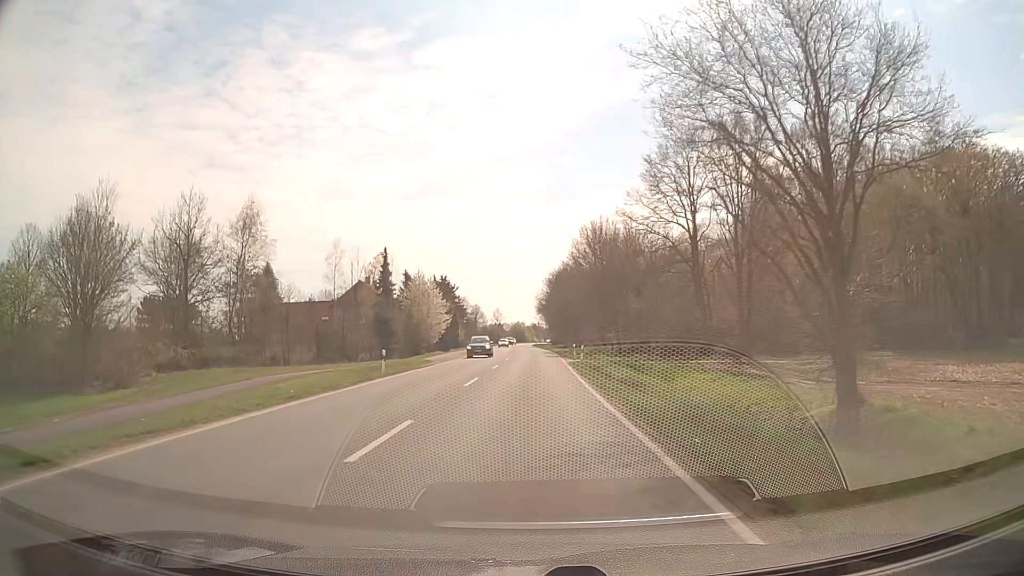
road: secondary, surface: asphalt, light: Day
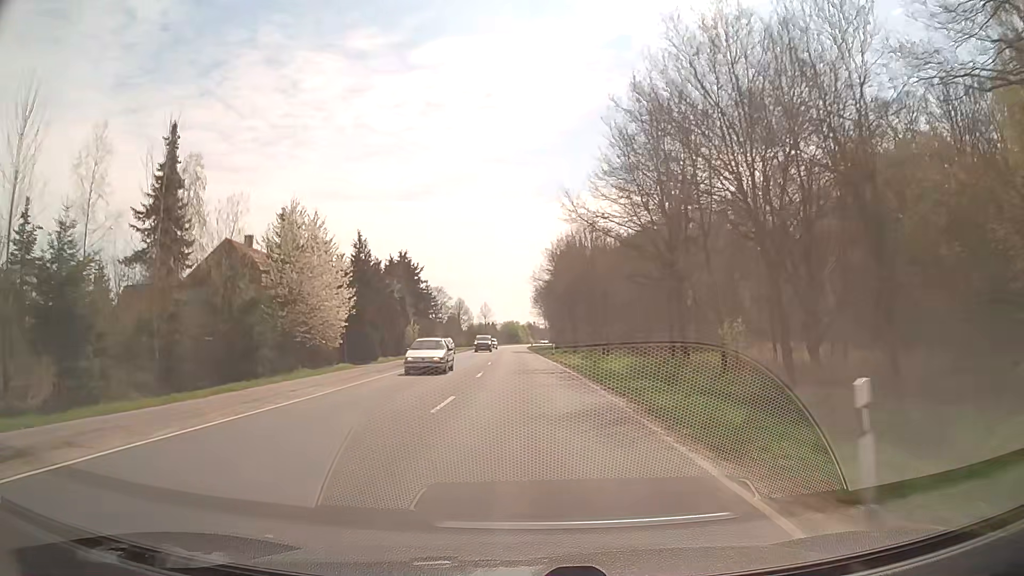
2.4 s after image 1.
(+0.4, +42.4) m; 0°
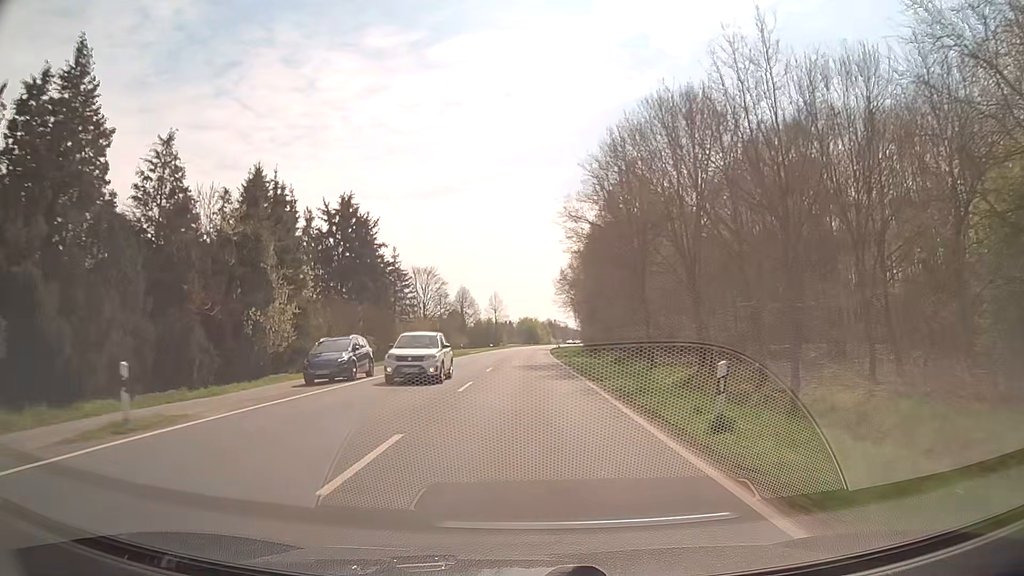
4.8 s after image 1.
(-0.5, +42.8) m; -1°
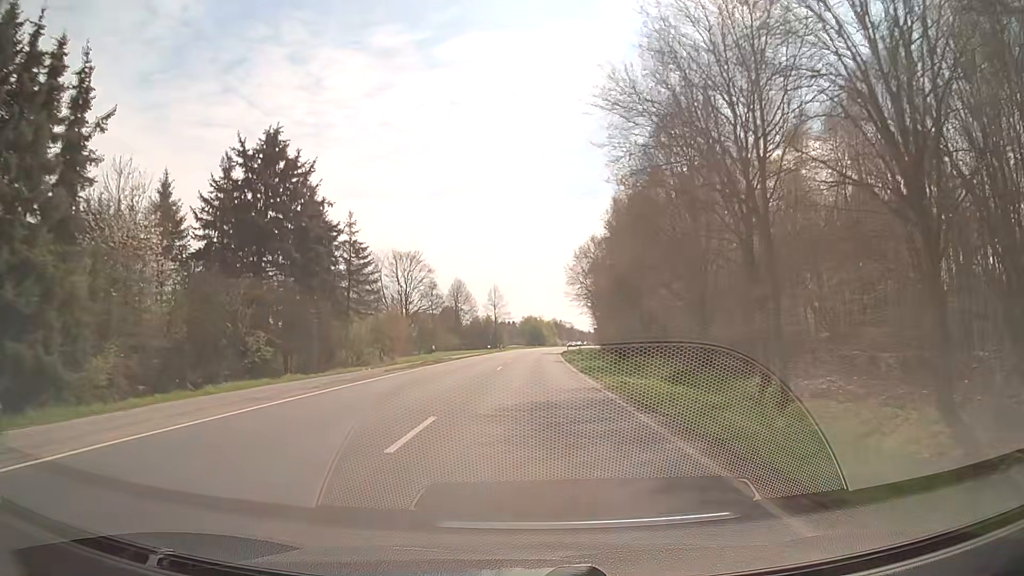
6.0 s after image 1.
(-0.2, +21.5) m; -1°
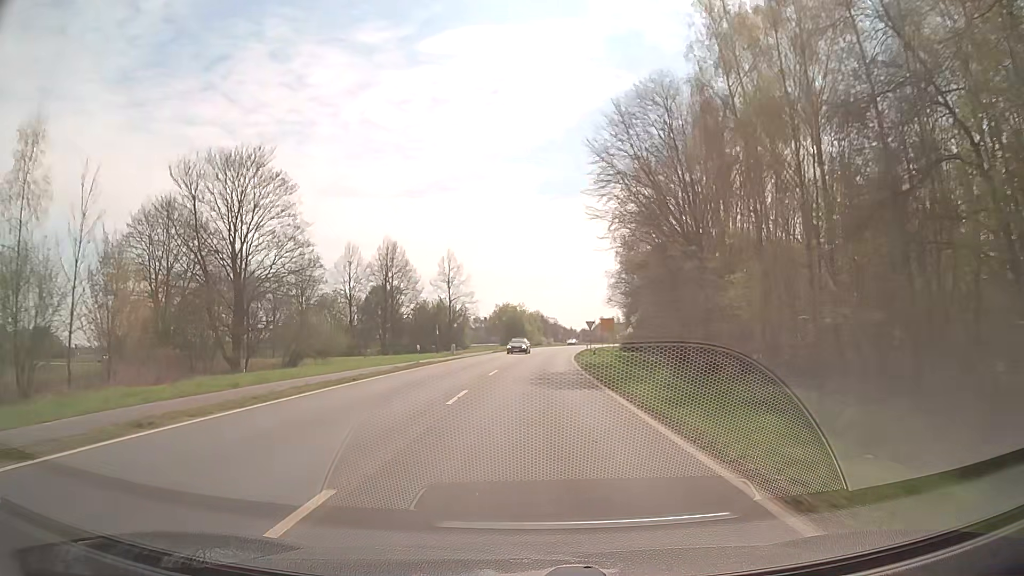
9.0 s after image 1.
(+0.6, +53.7) m; +2°
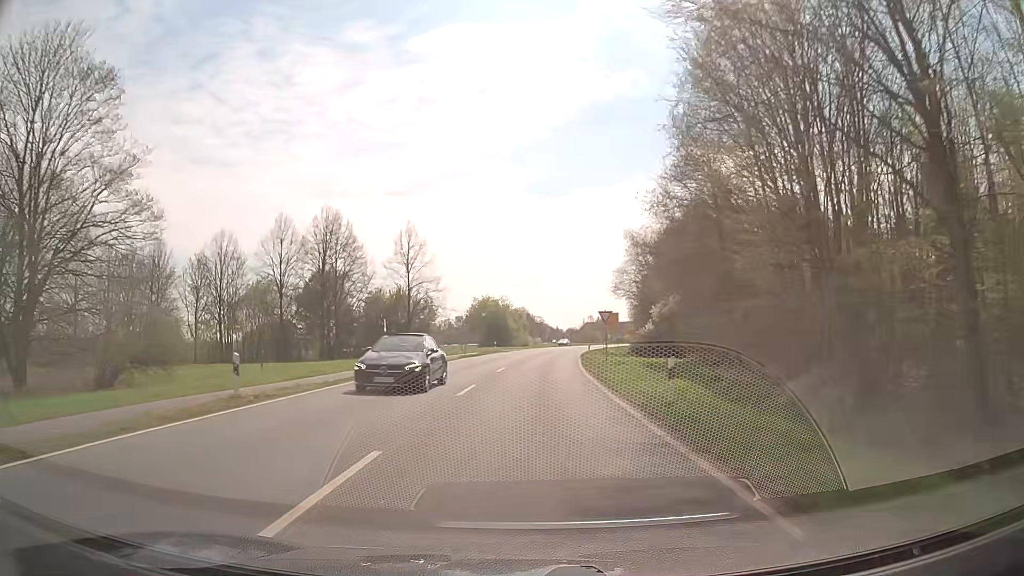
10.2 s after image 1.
(+0.2, +21.5) m; +1°
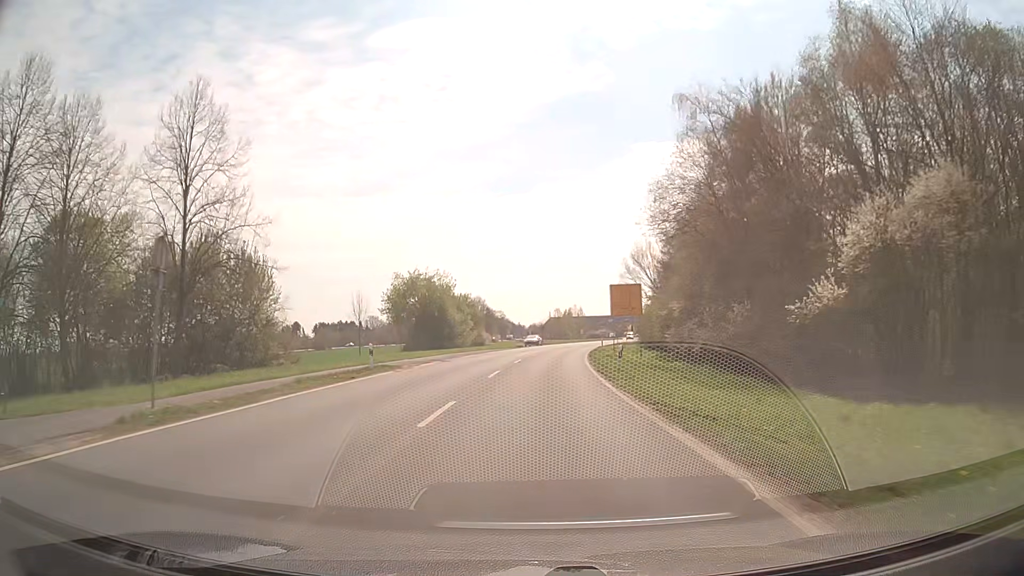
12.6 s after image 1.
(+1.1, +41.3) m; +3°
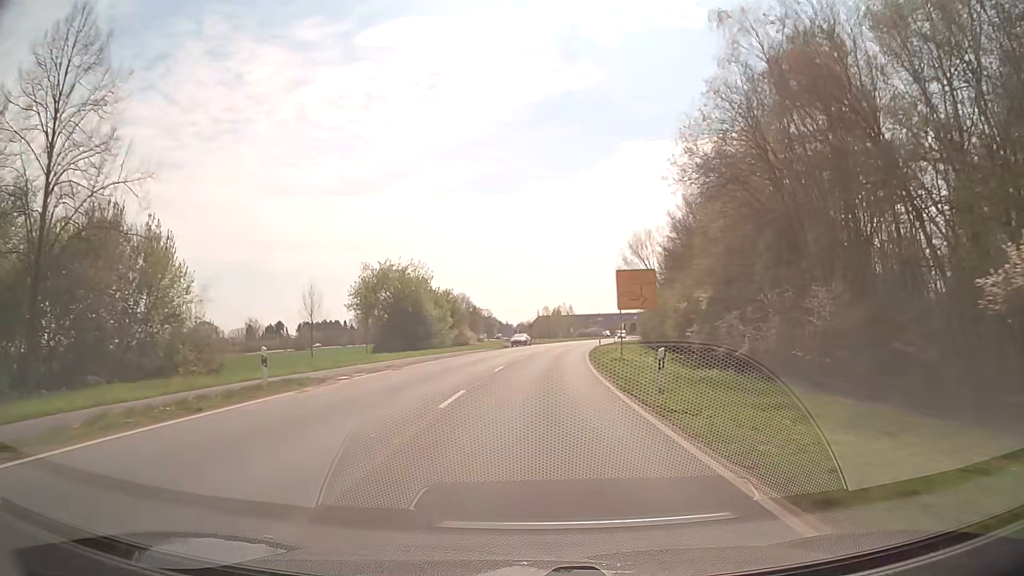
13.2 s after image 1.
(+0.1, +9.5) m; +1°
